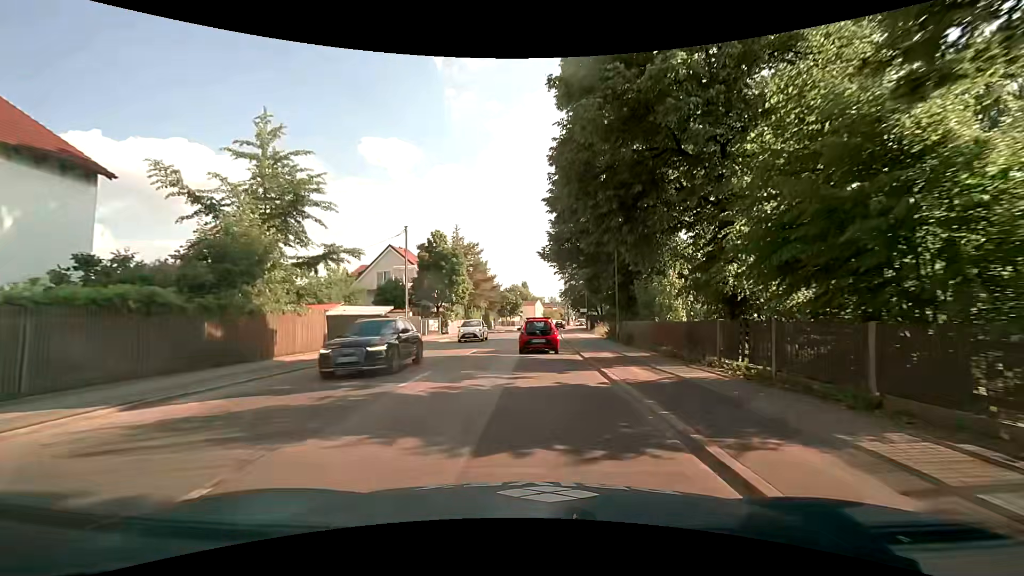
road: secondary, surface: asphalt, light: Day
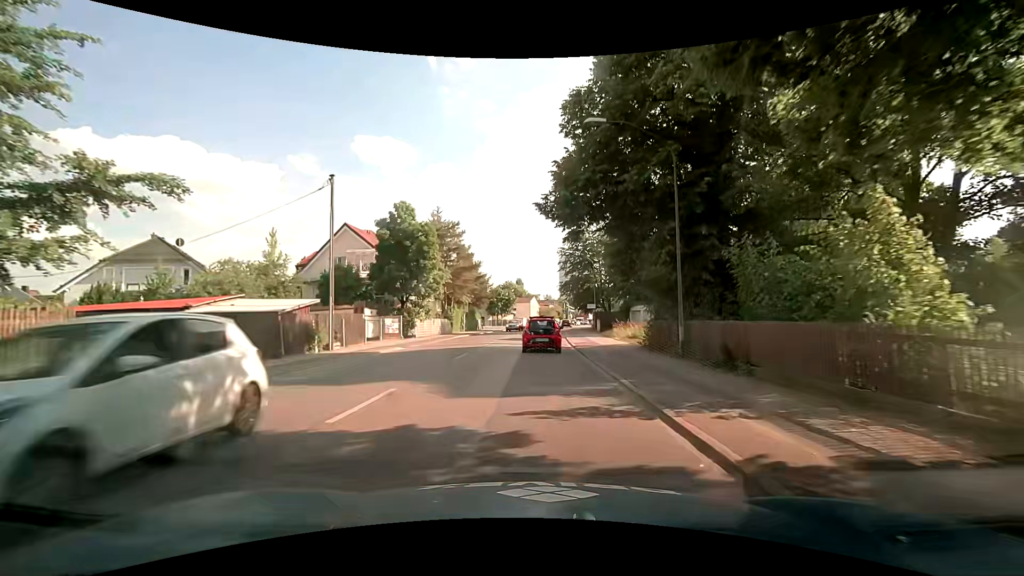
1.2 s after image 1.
(+0.2, +13.1) m; +1°
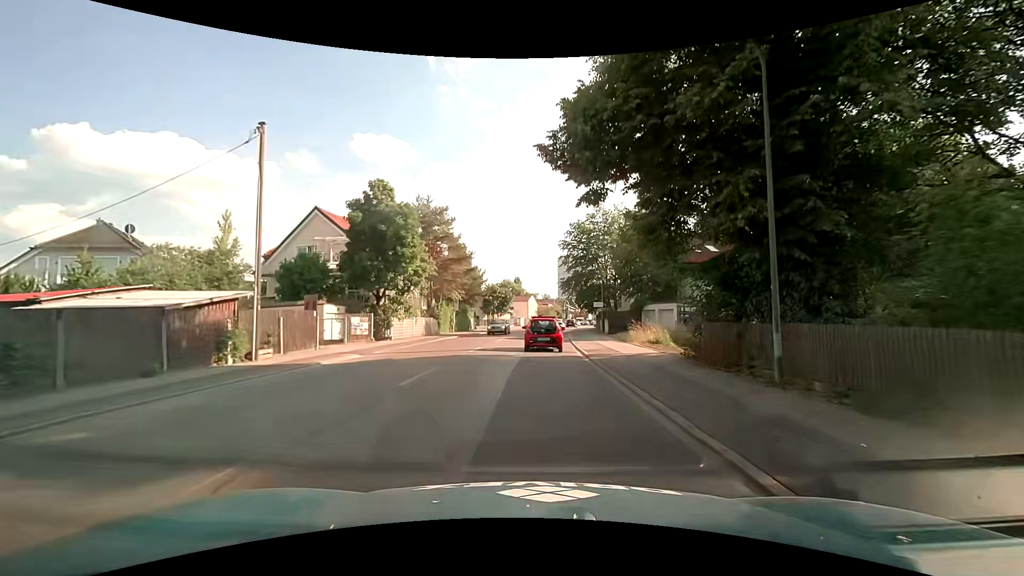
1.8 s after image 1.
(0.0, +6.3) m; 0°
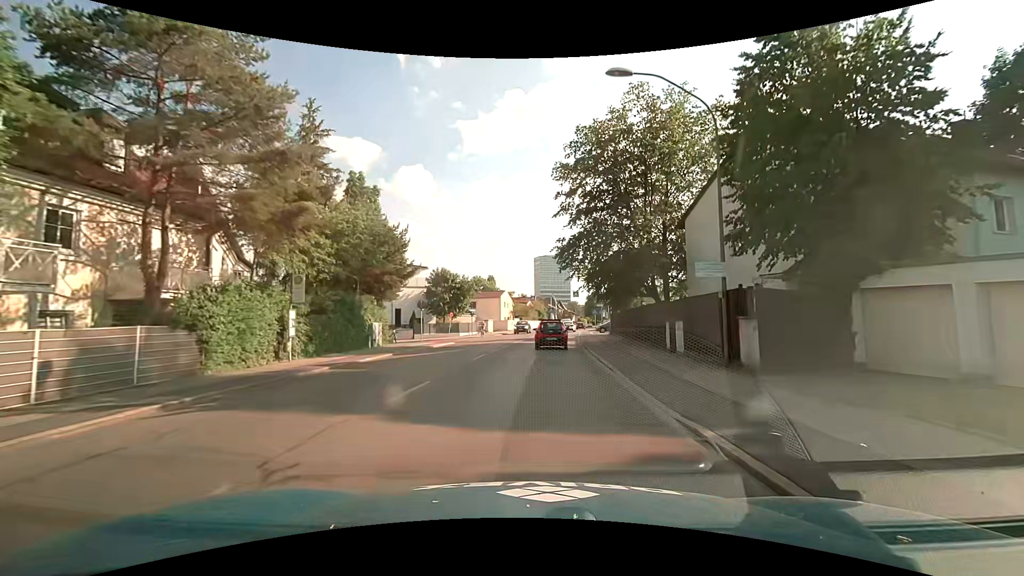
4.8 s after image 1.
(+0.6, +31.1) m; +3°
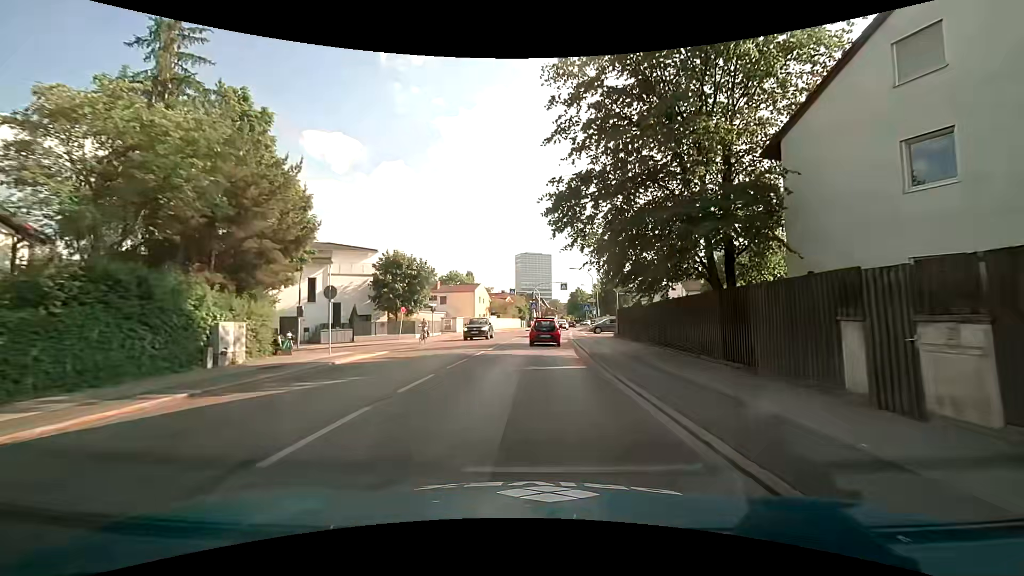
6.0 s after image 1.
(+0.1, +12.7) m; +1°
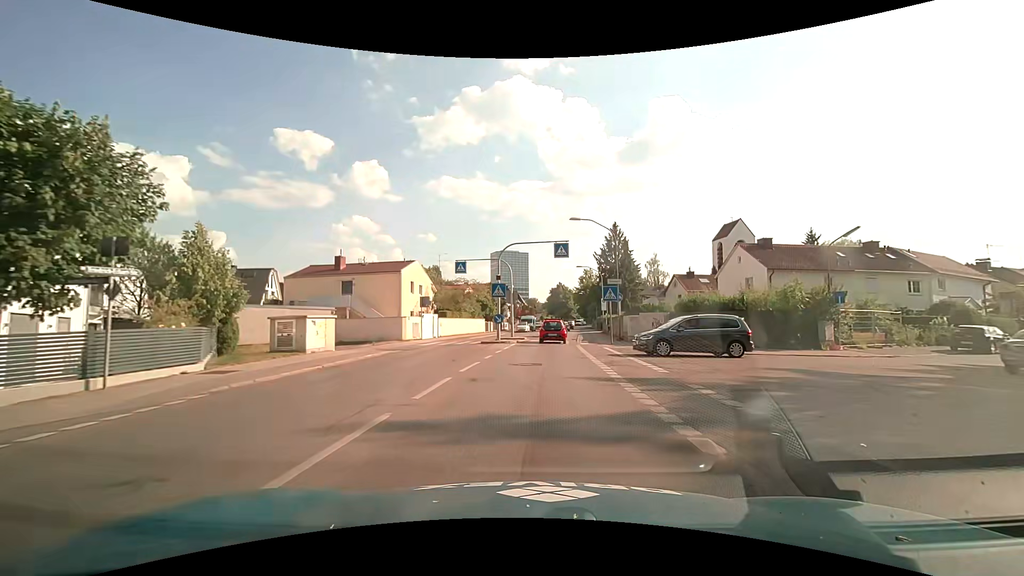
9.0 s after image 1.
(+1.1, +32.1) m; +3°
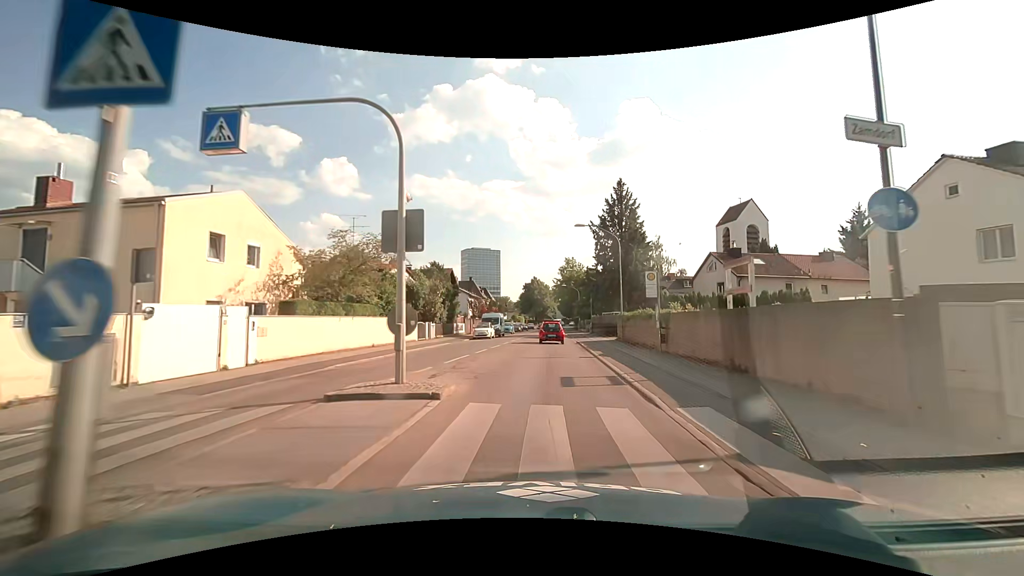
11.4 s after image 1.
(+0.6, +26.2) m; +3°
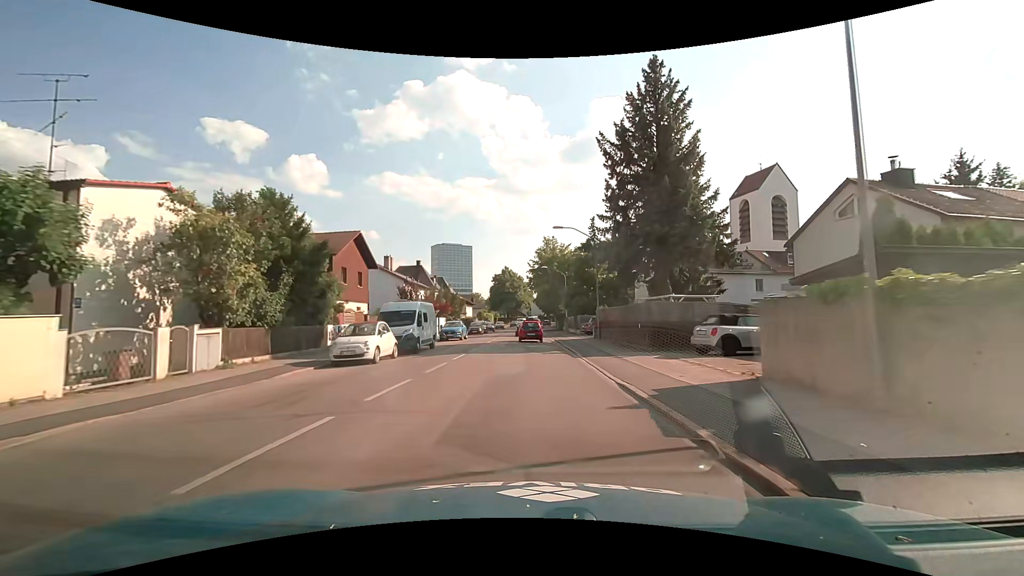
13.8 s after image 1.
(+0.9, +26.8) m; +3°
(0, +10) (0, +20) (0, +30) (0, +40) (0, +50) (0, +60) (0, +70) (0, +80) (0, +90) (0, +100) m
